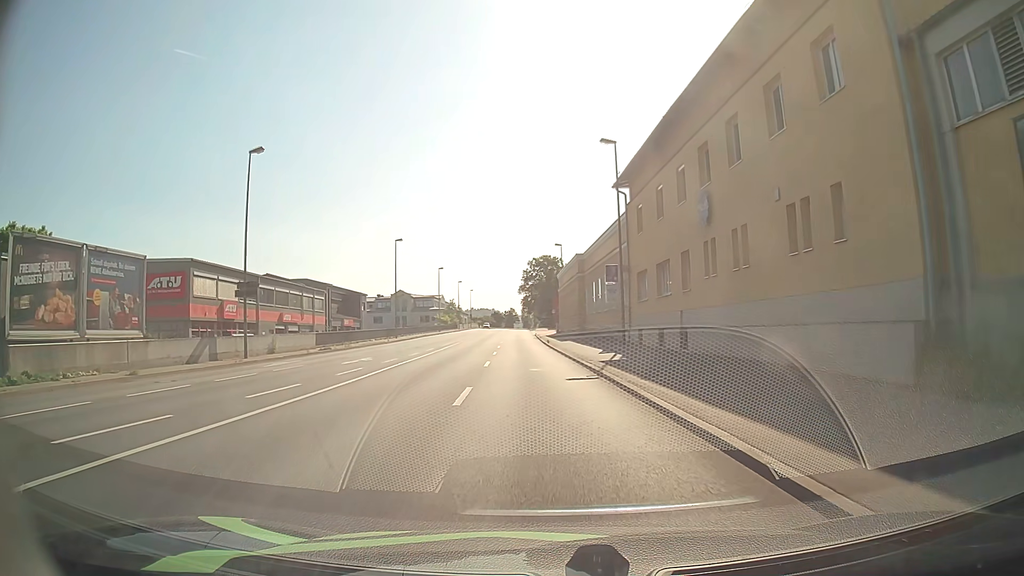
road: primary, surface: asphalt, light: Day
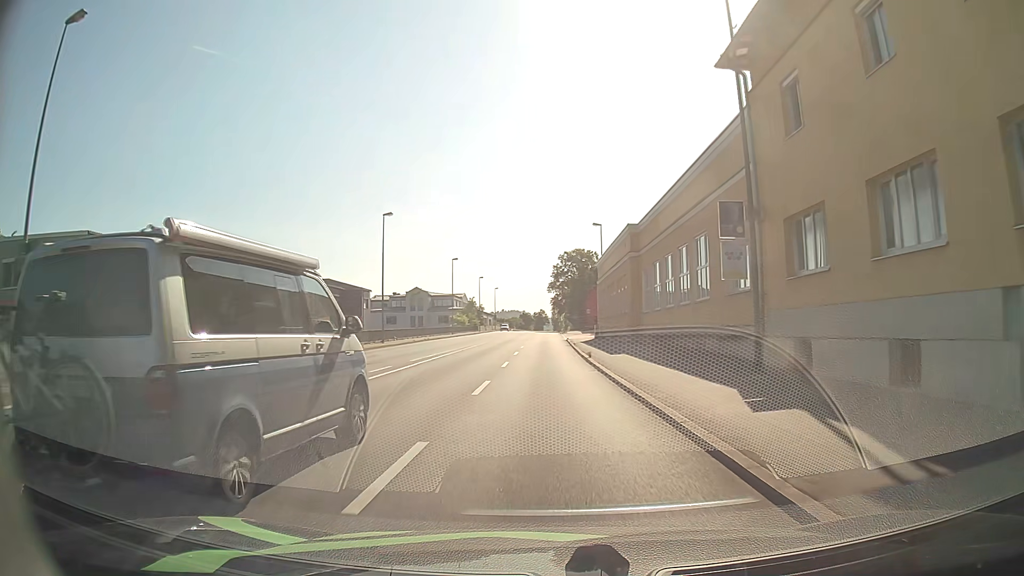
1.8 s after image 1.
(-0.3, +17.5) m; -3°
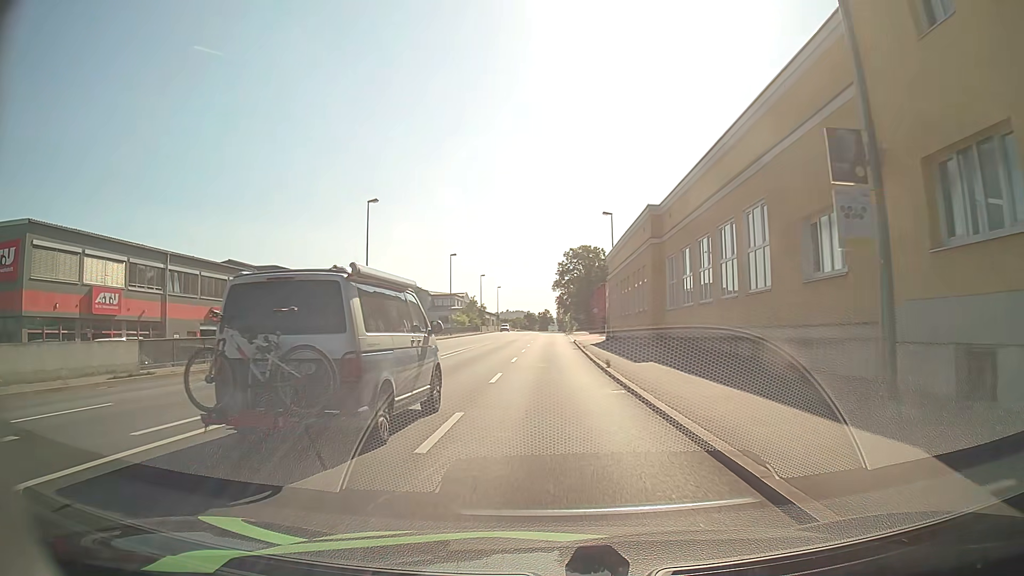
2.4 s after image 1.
(+0.1, +6.2) m; 0°
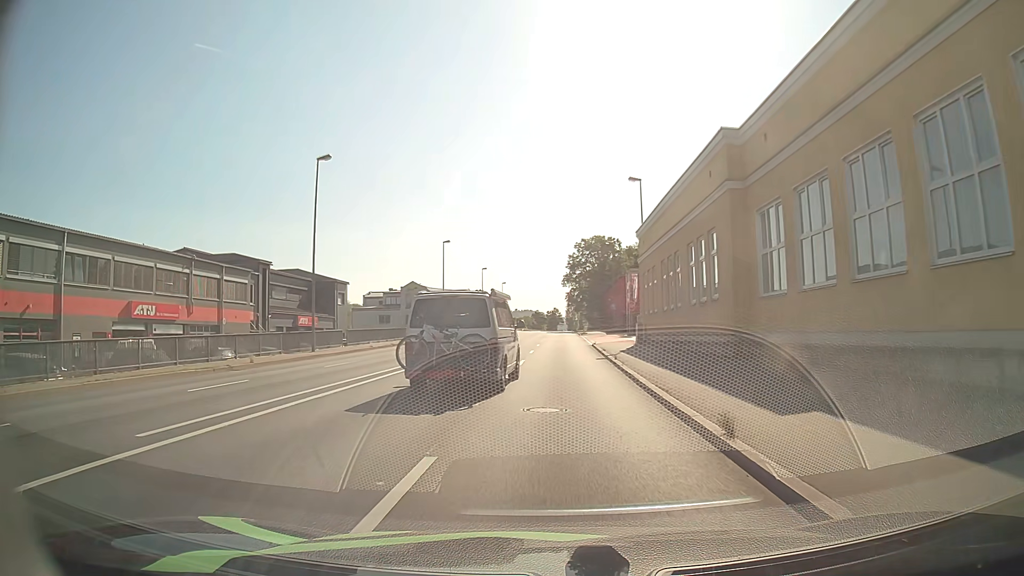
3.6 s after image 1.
(+0.1, +12.8) m; 0°
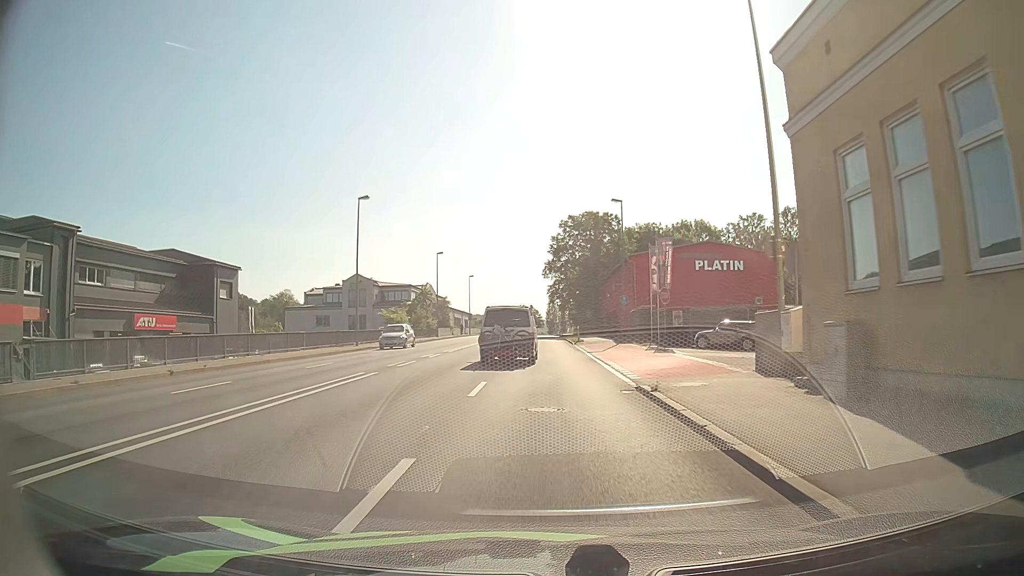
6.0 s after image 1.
(+0.3, +27.4) m; +2°
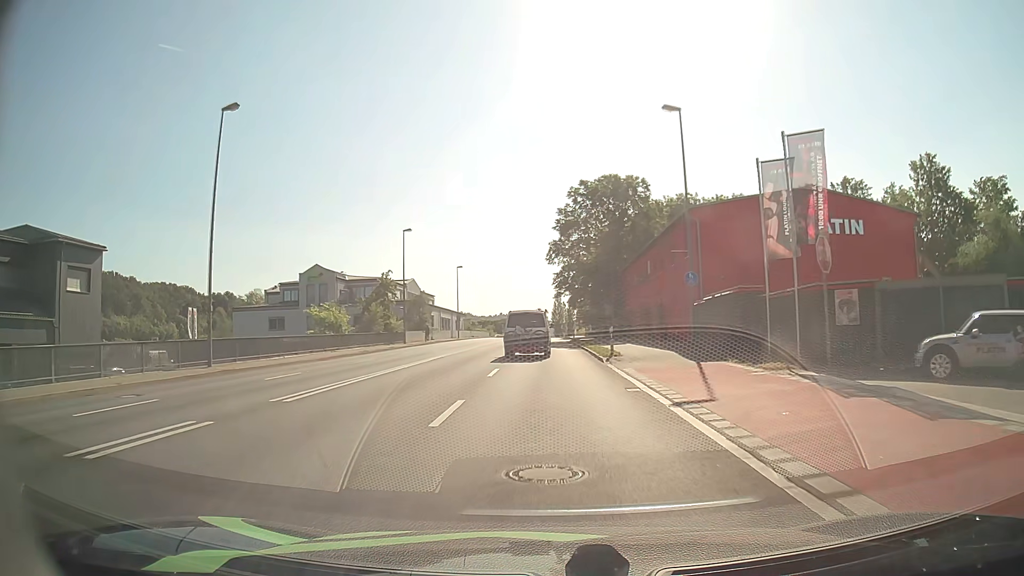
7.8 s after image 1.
(0.0, +21.9) m; 0°
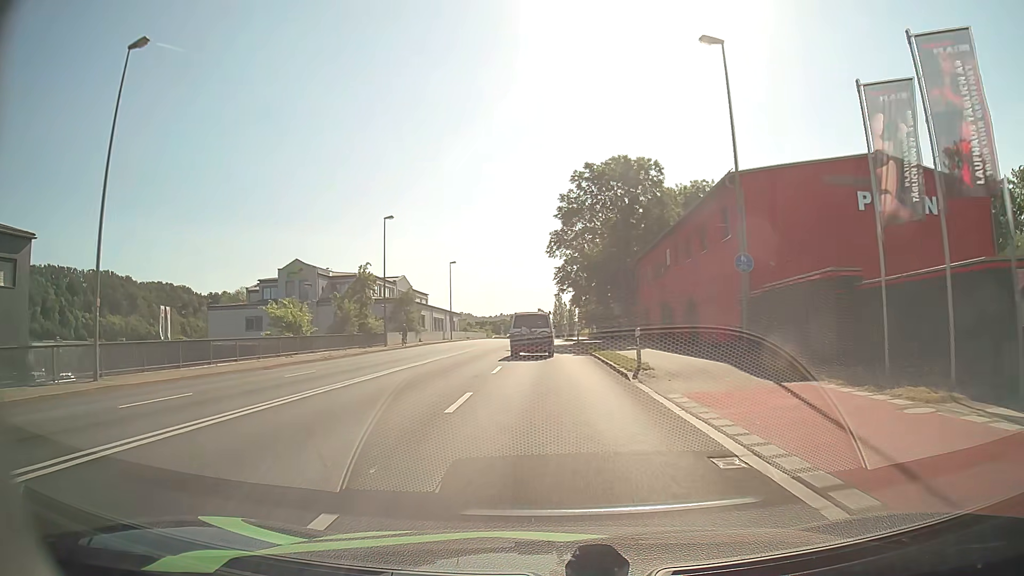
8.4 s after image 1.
(0.0, +7.5) m; 0°
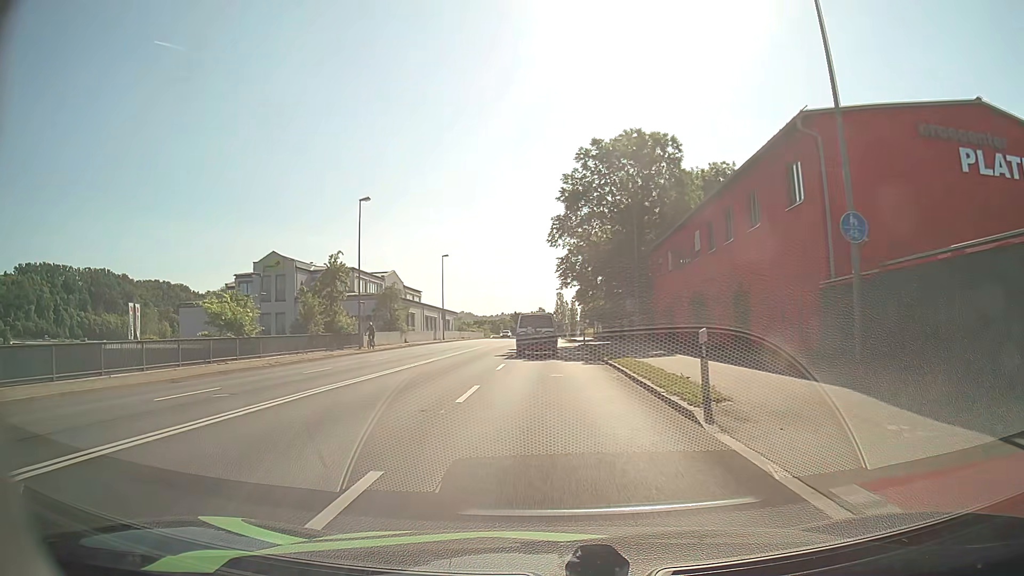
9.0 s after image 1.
(0.0, +7.7) m; 0°
(0, +10) (0, +20) (0, +30) (0, +40) (0, +50) (0, +60) (0, +70) (0, +80) (0, +90) (0, +100) m
